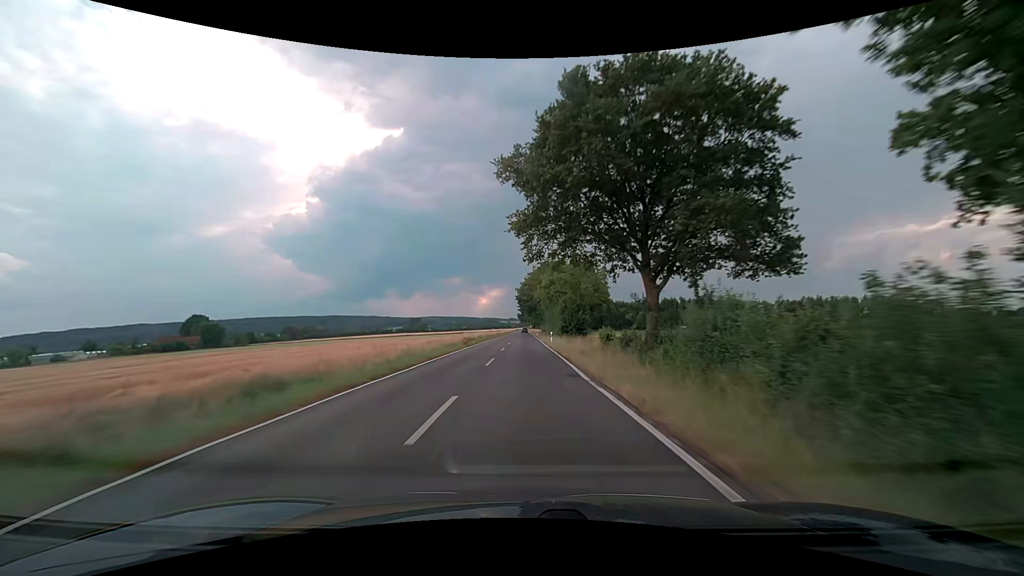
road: secondary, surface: asphalt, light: Day
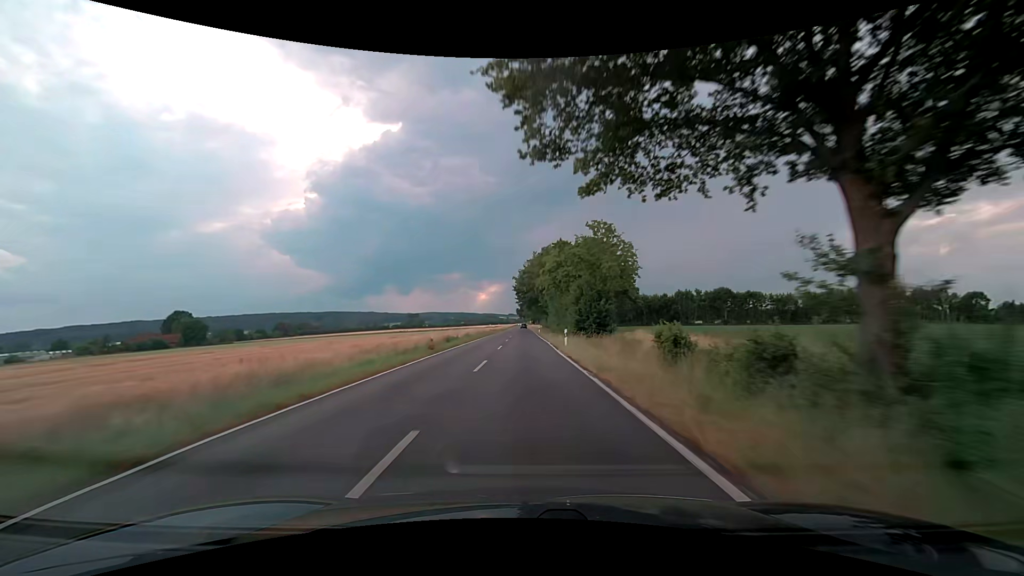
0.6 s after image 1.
(+0.1, +15.8) m; +1°
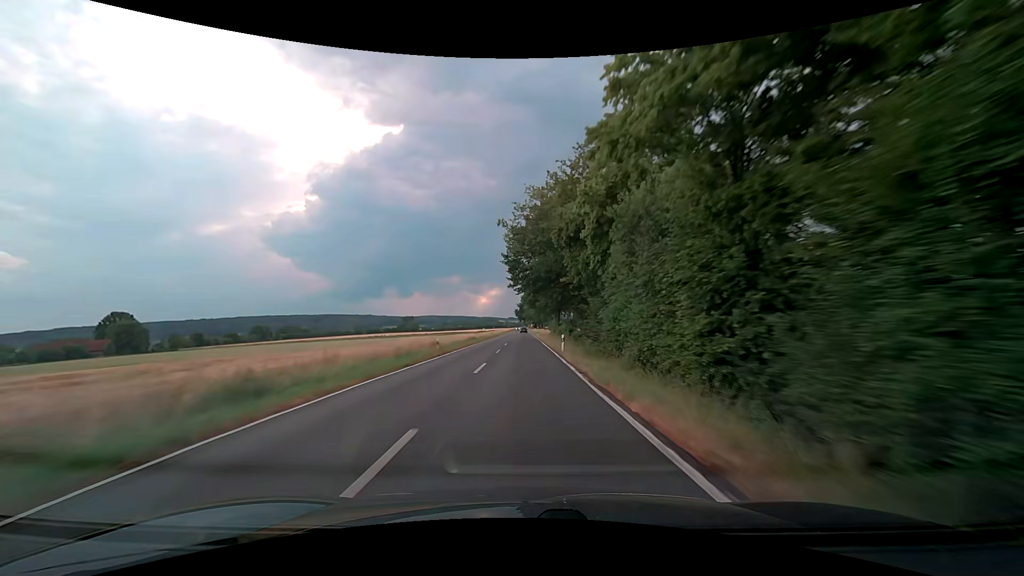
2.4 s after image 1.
(-0.2, +47.5) m; -1°
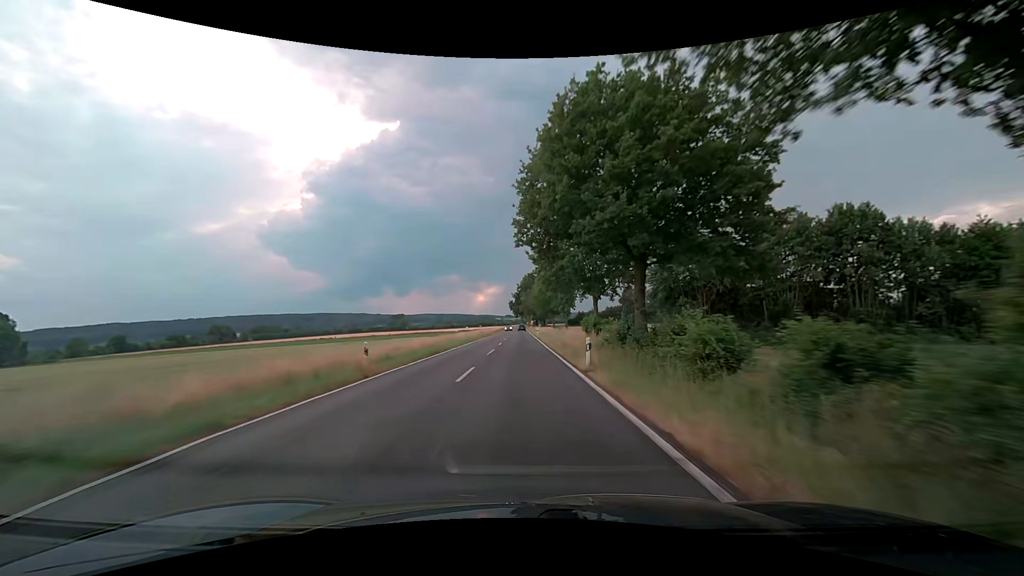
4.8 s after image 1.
(+0.4, +63.3) m; +1°
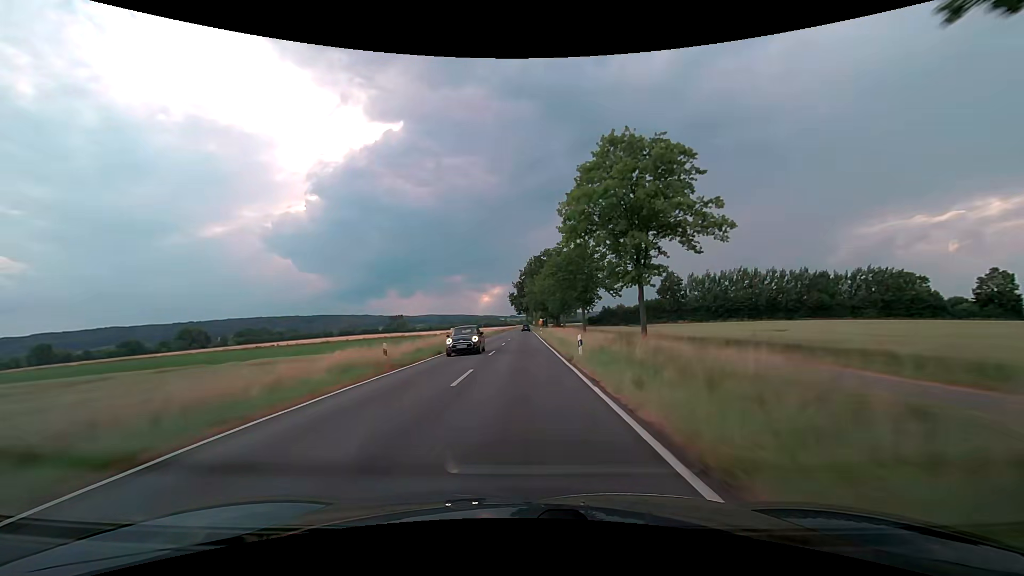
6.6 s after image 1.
(-0.2, +47.5) m; -1°
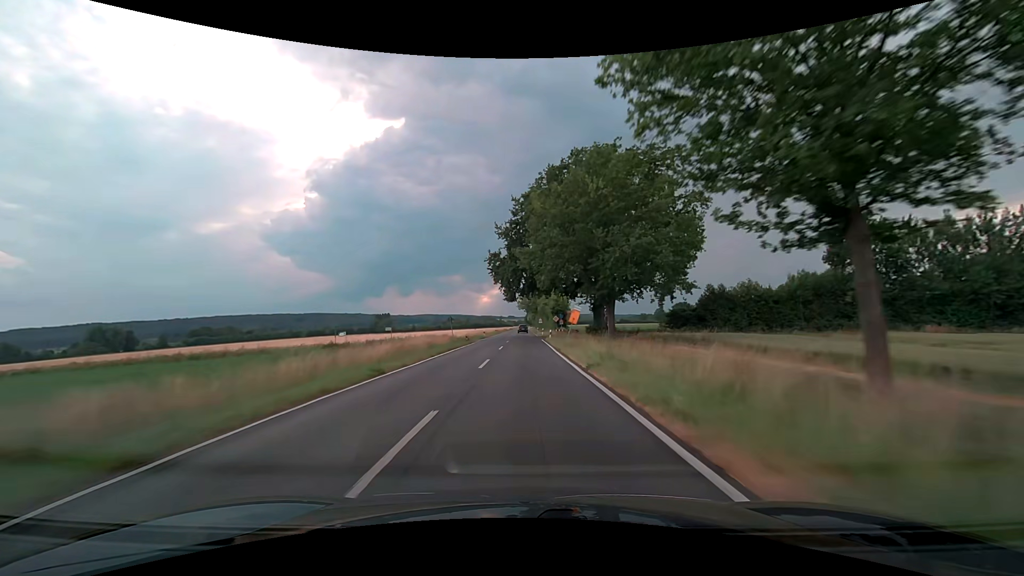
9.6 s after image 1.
(+0.5, +79.2) m; +1°
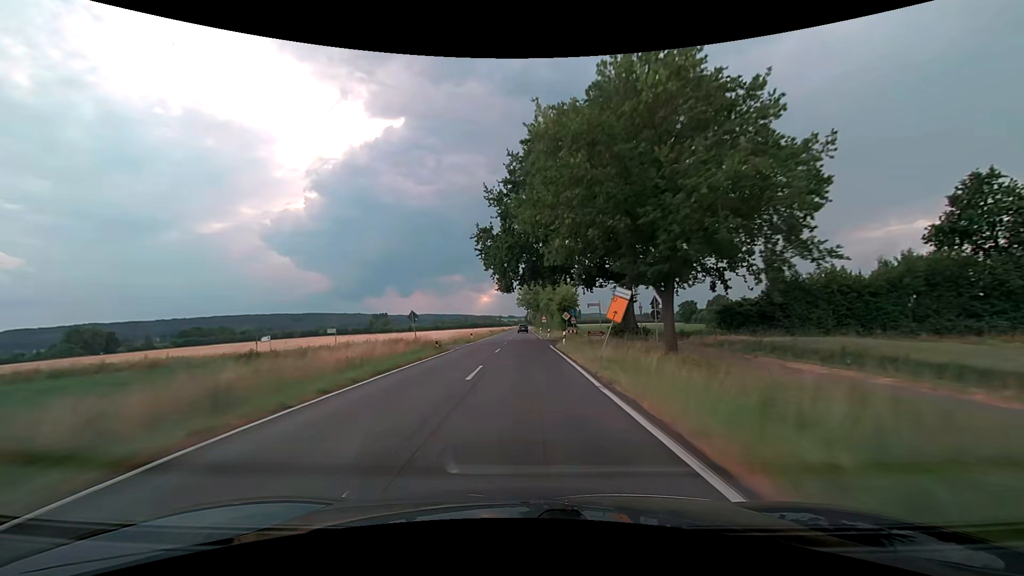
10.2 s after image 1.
(0.0, +15.8) m; 0°
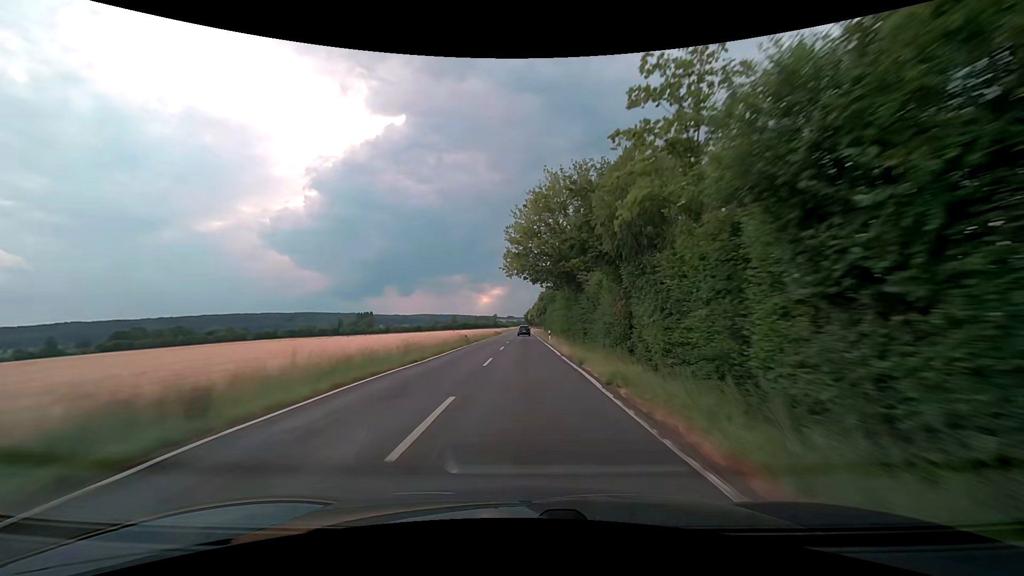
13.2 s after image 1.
(+0.1, +78.9) m; 0°
(0, +10) (0, +20) (0, +30) (0, +40) (0, +50) (0, +60) (0, +70) (0, +80) (0, +90) (0, +100) m
